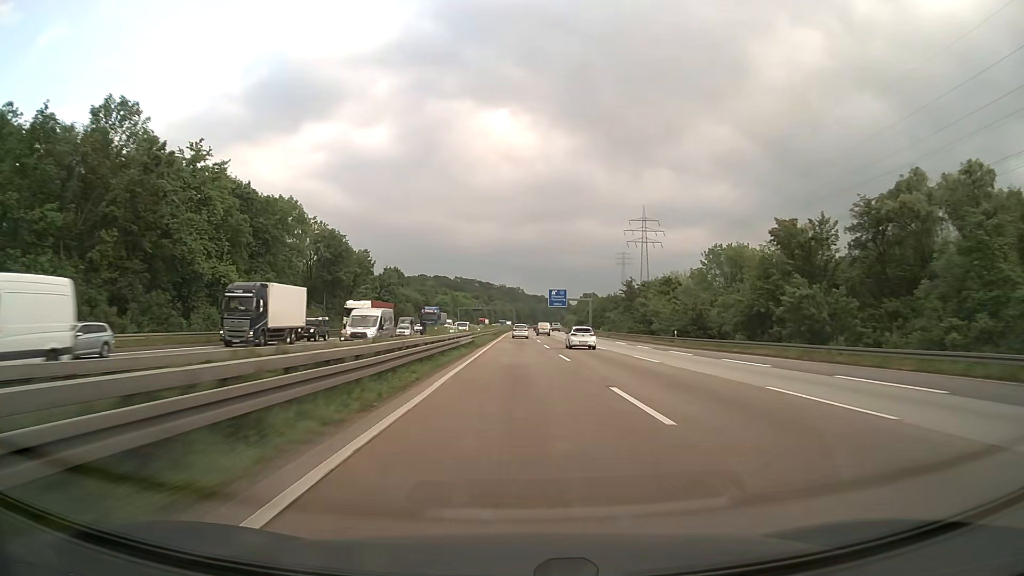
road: motorway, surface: asphalt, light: Day
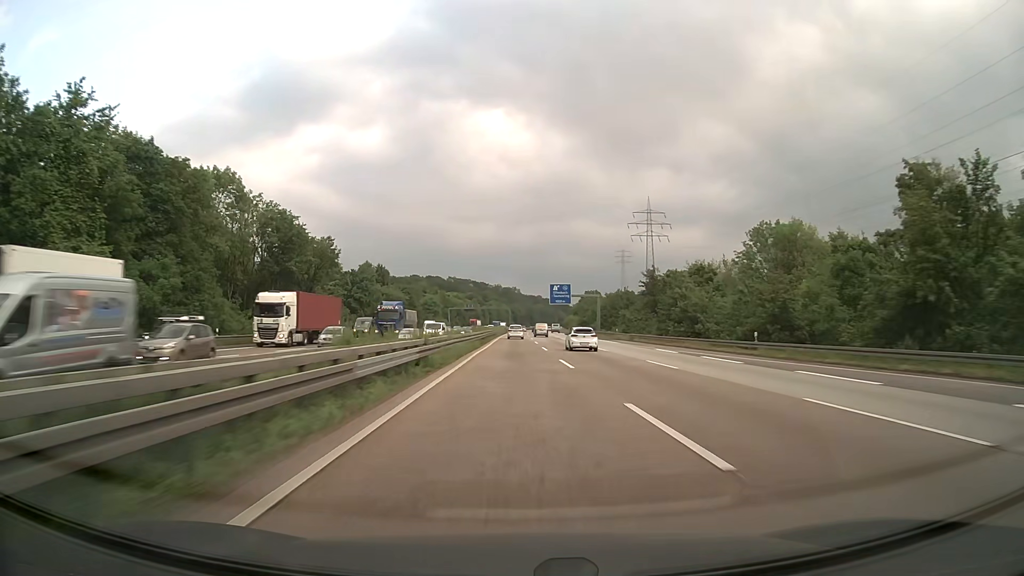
(+0.1, +21.2) m; 0°
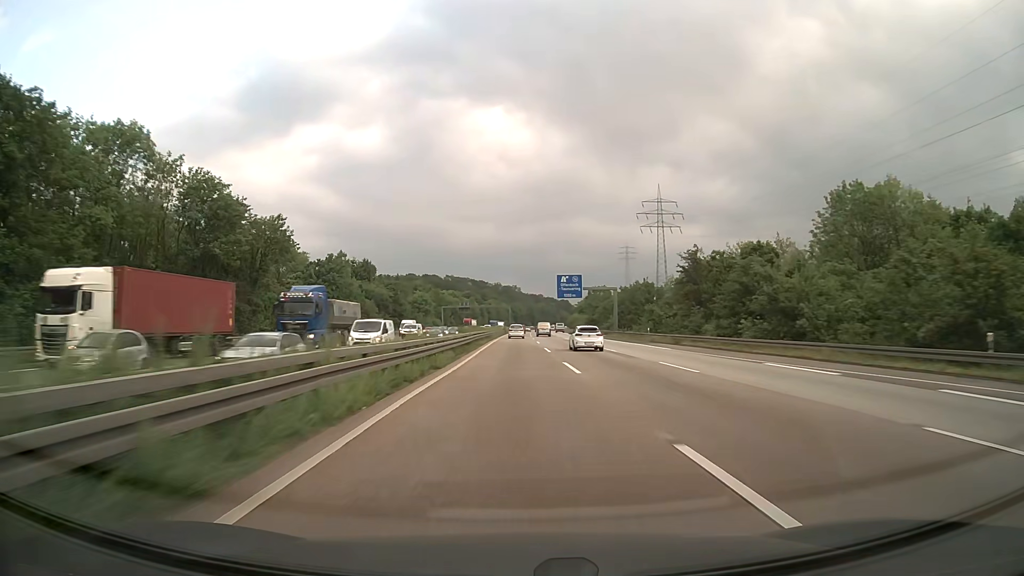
(0.0, +21.4) m; 0°
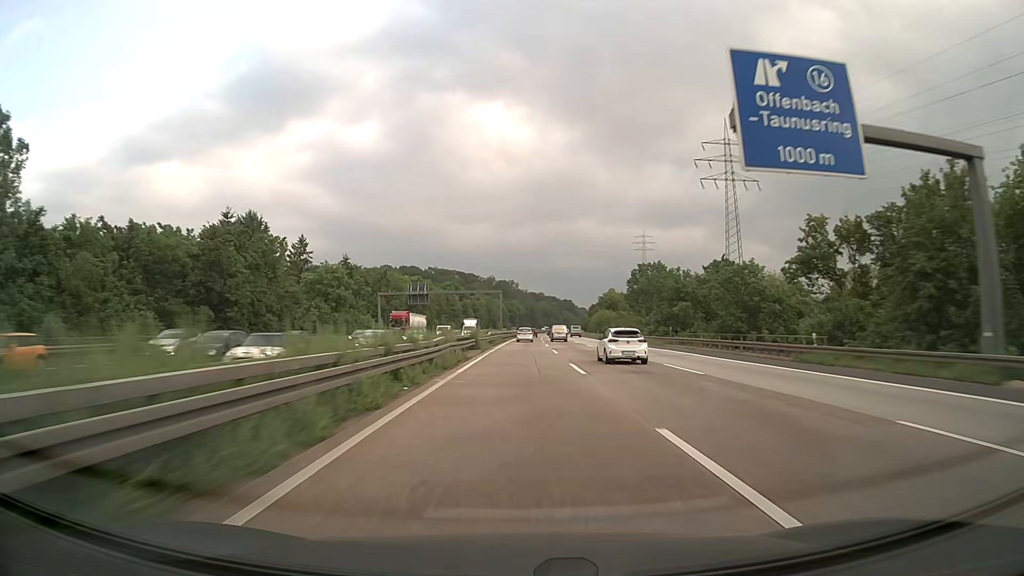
(-0.1, +87.6) m; 0°
